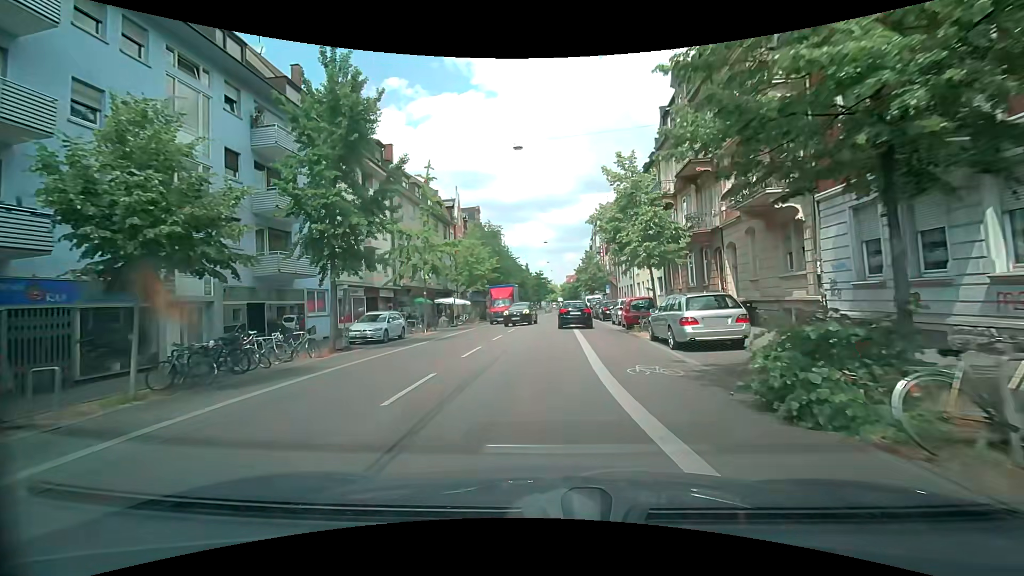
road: secondary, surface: asphalt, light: Day
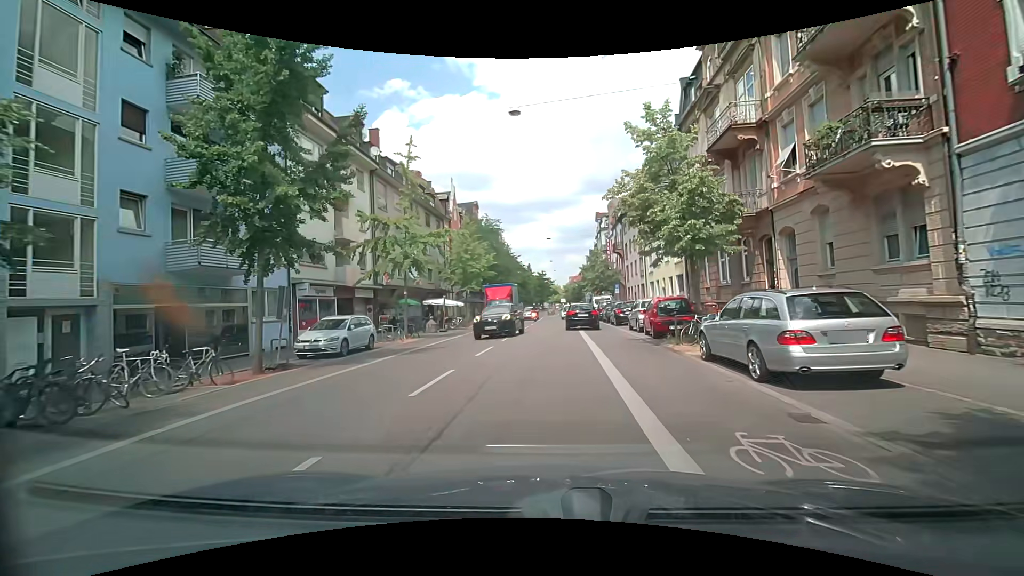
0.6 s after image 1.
(0.0, +5.0) m; +1°
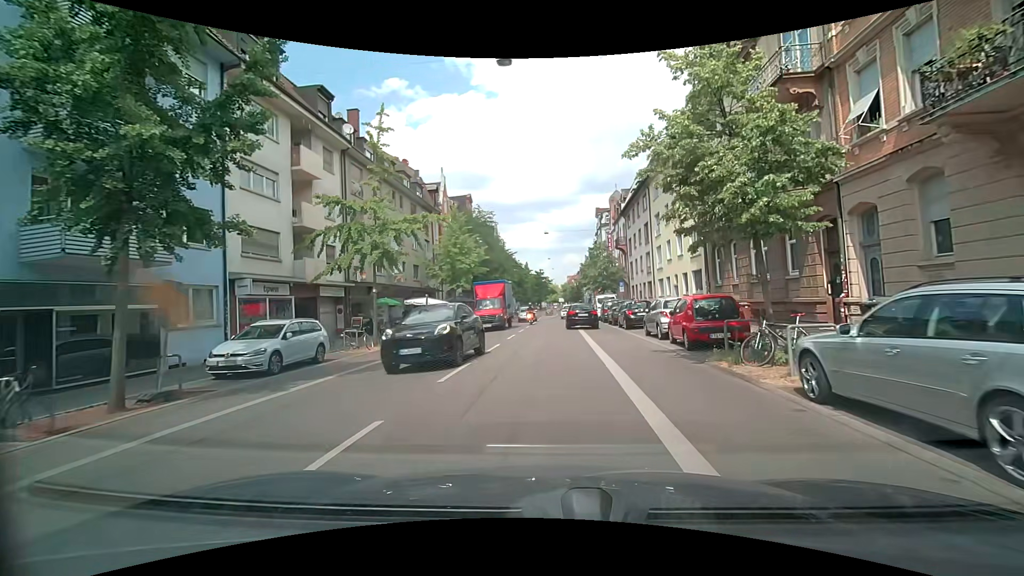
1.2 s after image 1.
(-0.1, +4.4) m; 0°
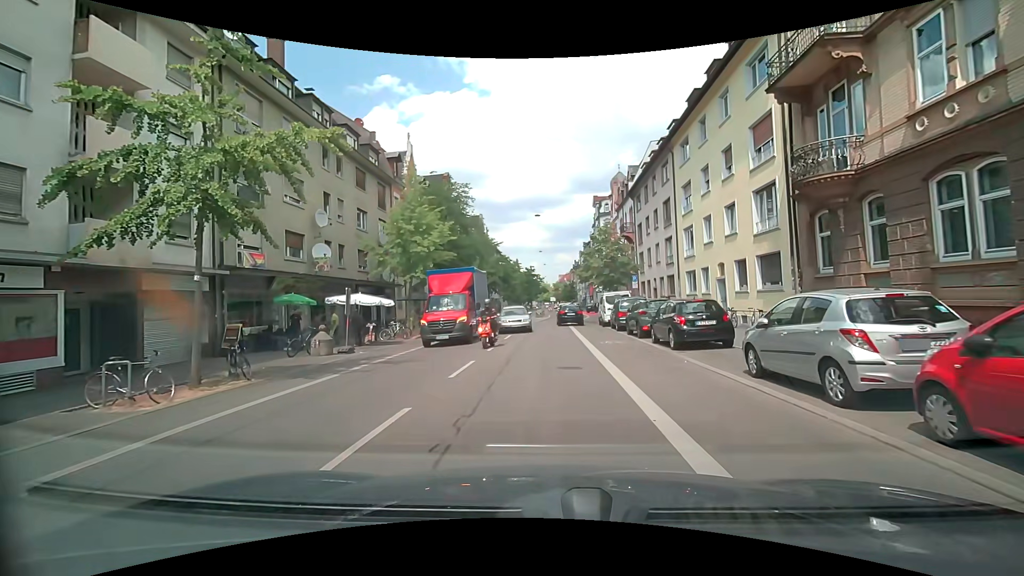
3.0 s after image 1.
(-0.1, +10.8) m; 0°
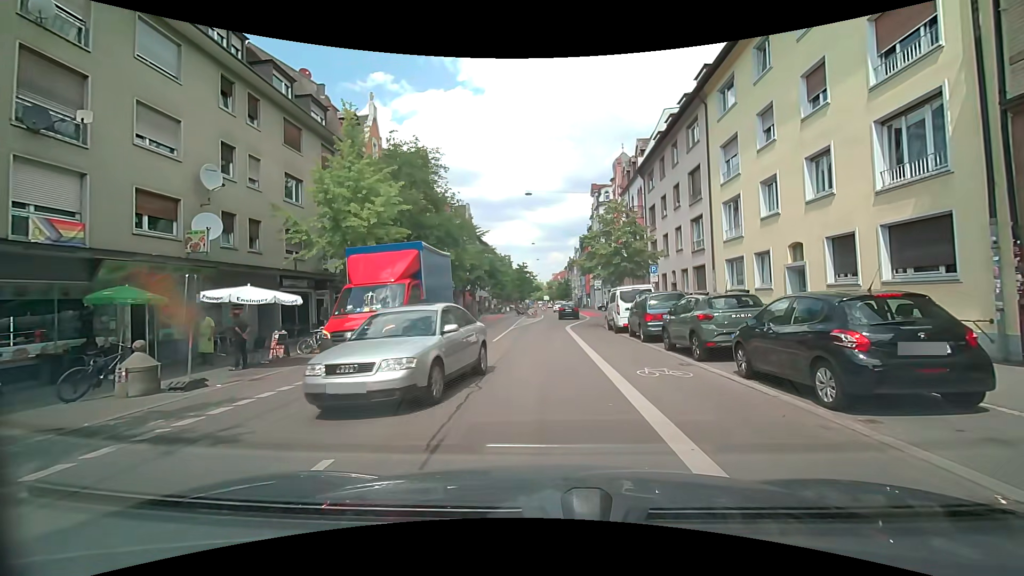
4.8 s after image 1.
(+0.2, +8.1) m; +1°
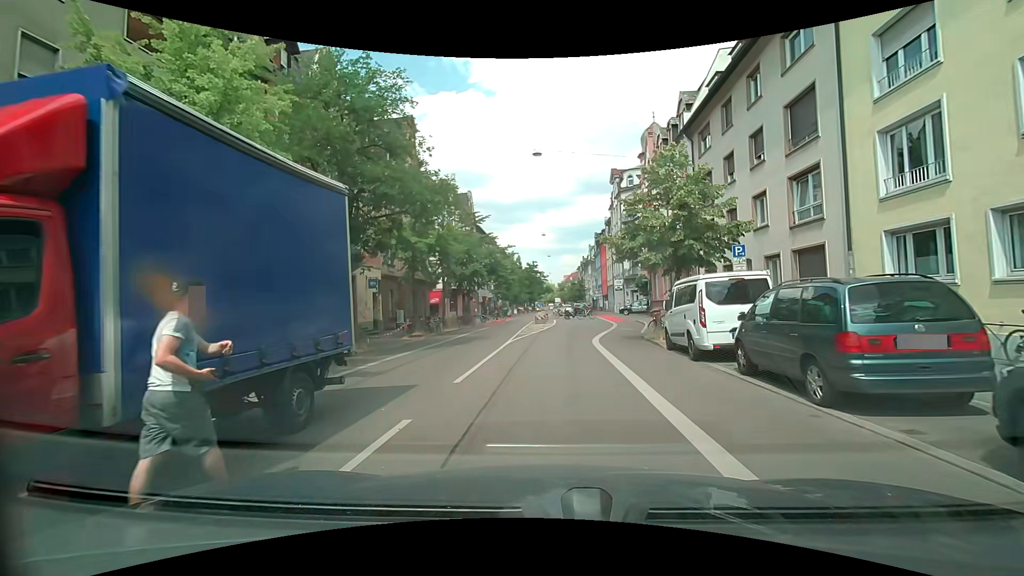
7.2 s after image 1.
(-0.1, +10.5) m; -1°
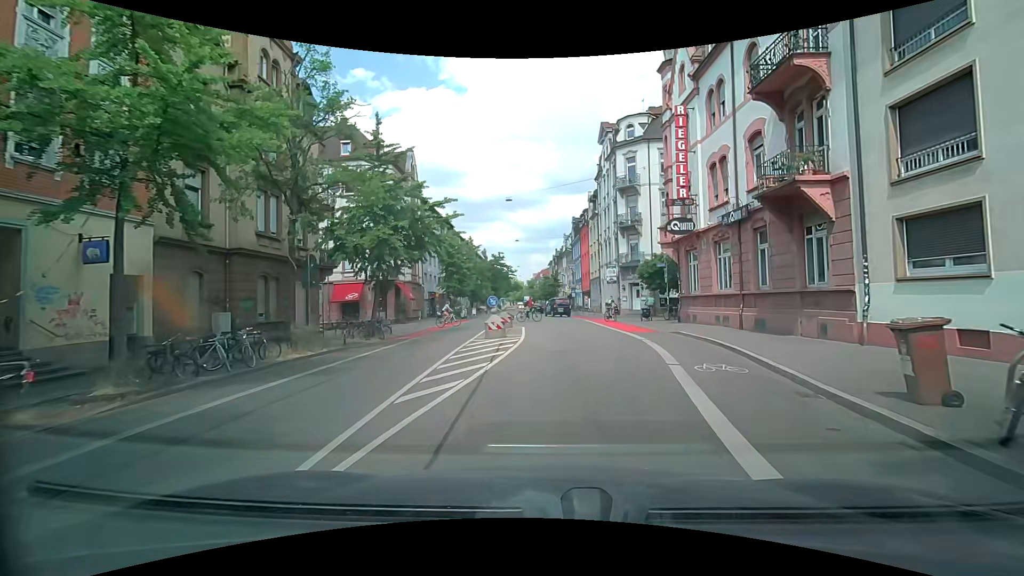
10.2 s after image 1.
(+0.3, +18.5) m; +3°
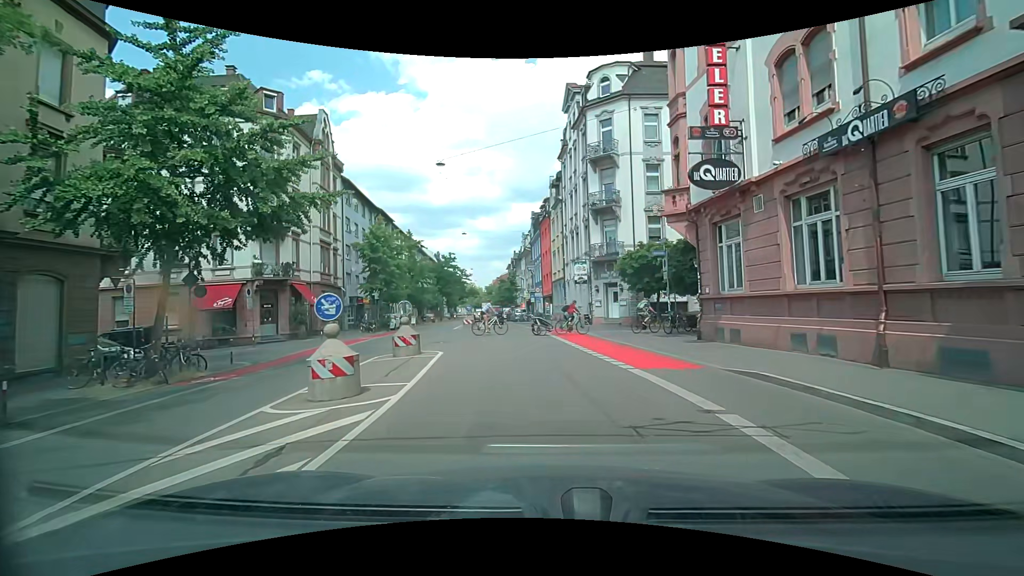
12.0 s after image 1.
(+0.6, +11.6) m; +5°
(0, +10) (-1, +20) (-2, +30) (-4, +40) (-5, +50) (-7, +60) (-8, +69) (-10, +79) (-11, +89) (-12, +99) m
